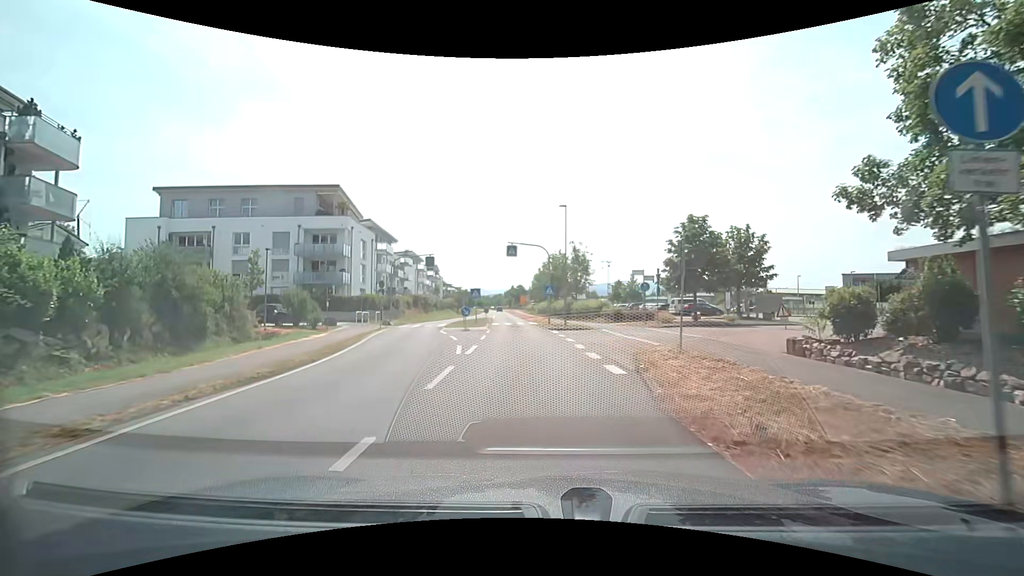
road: secondary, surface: asphalt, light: Day
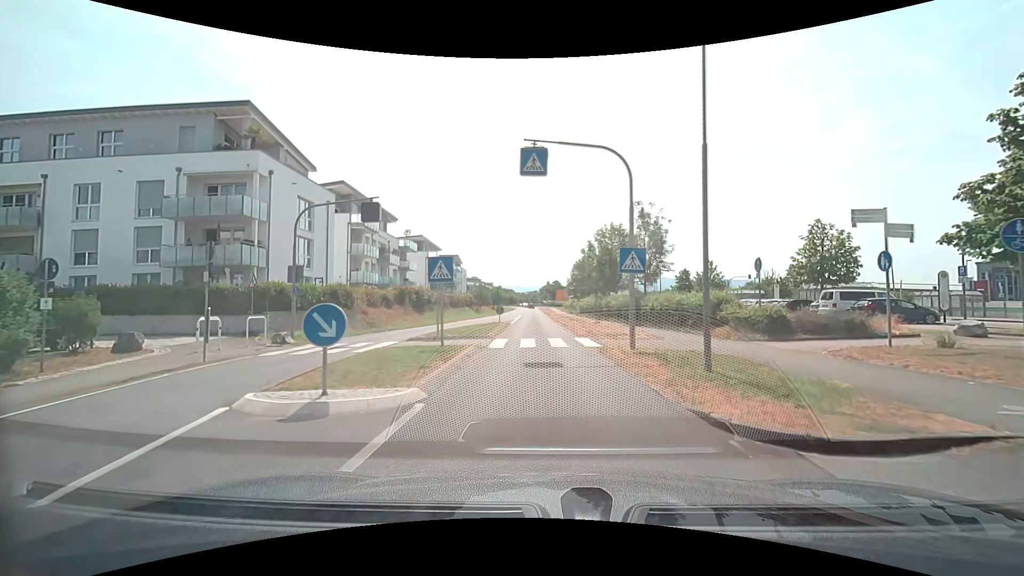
(-0.8, +22.5) m; -4°
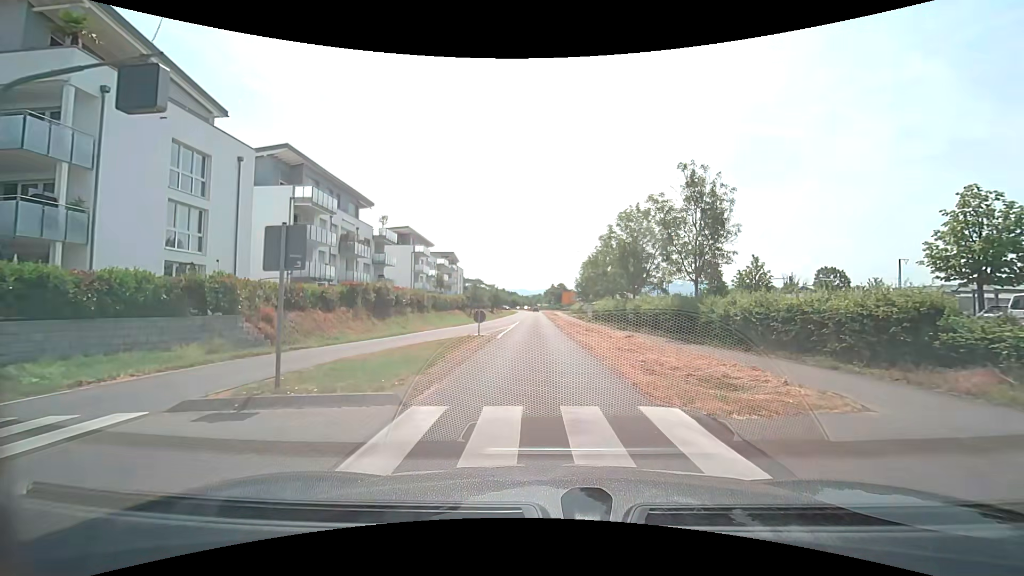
(0.0, +12.7) m; 0°
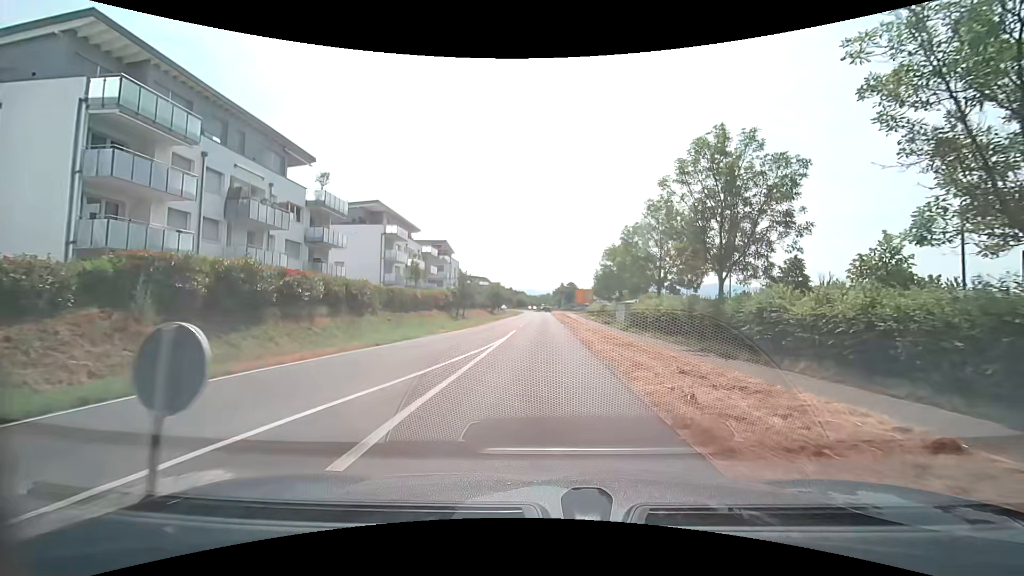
(-0.3, +18.8) m; -1°
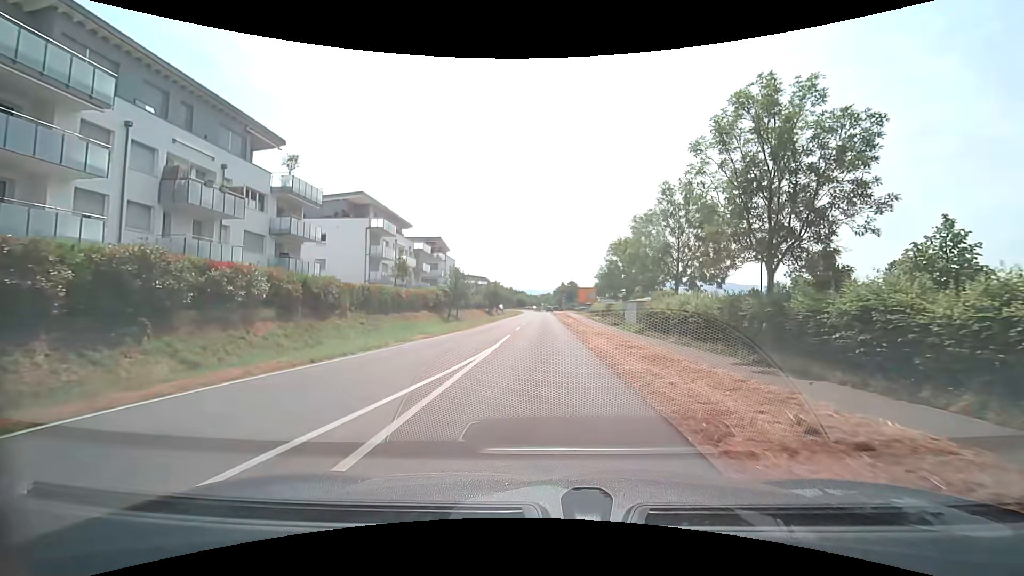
(0.0, +5.1) m; 0°
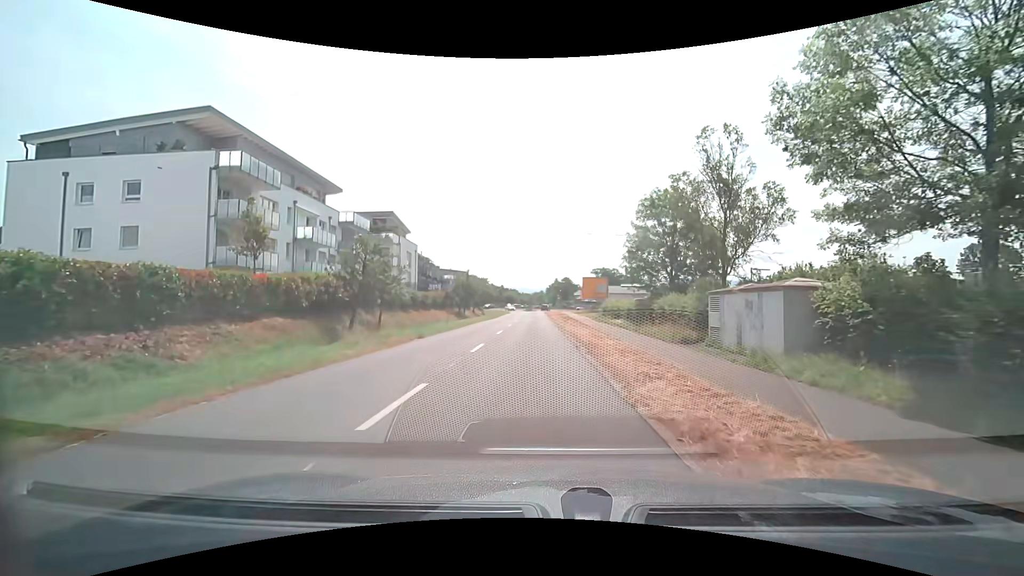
(+0.3, +24.0) m; +1°
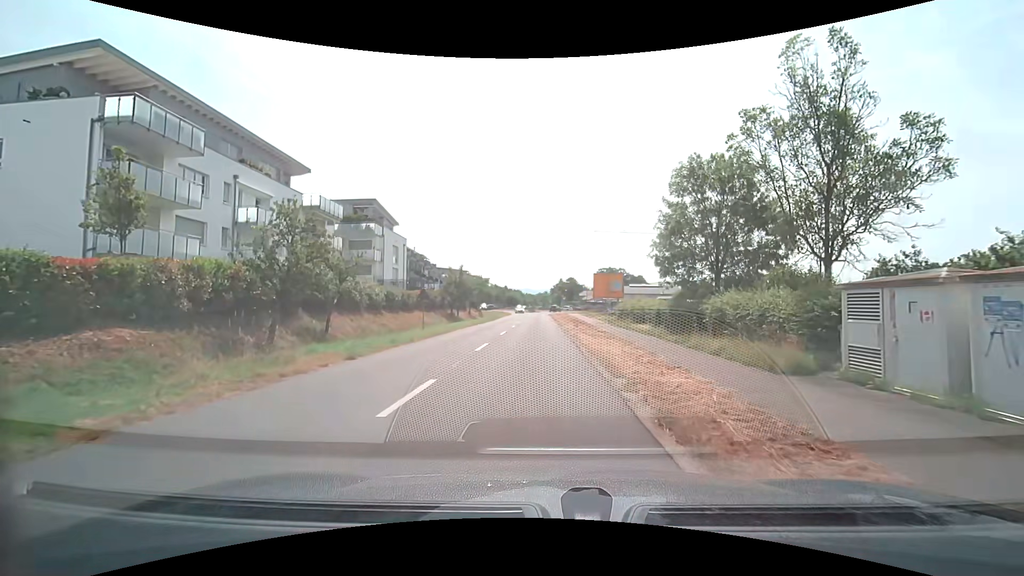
(-0.1, +8.4) m; -1°
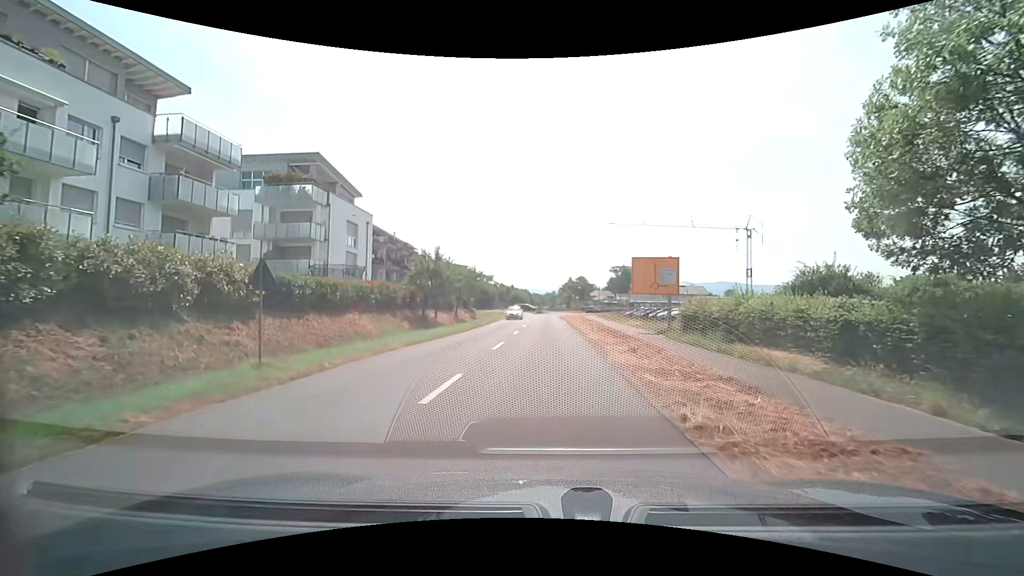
(-0.3, +17.3) m; -1°
(0, +10) (0, +20) (0, +30) (0, +40) (+1, +50) (+1, +60) (+1, +70) (+1, +80) (+2, +90) (+4, +100) m
